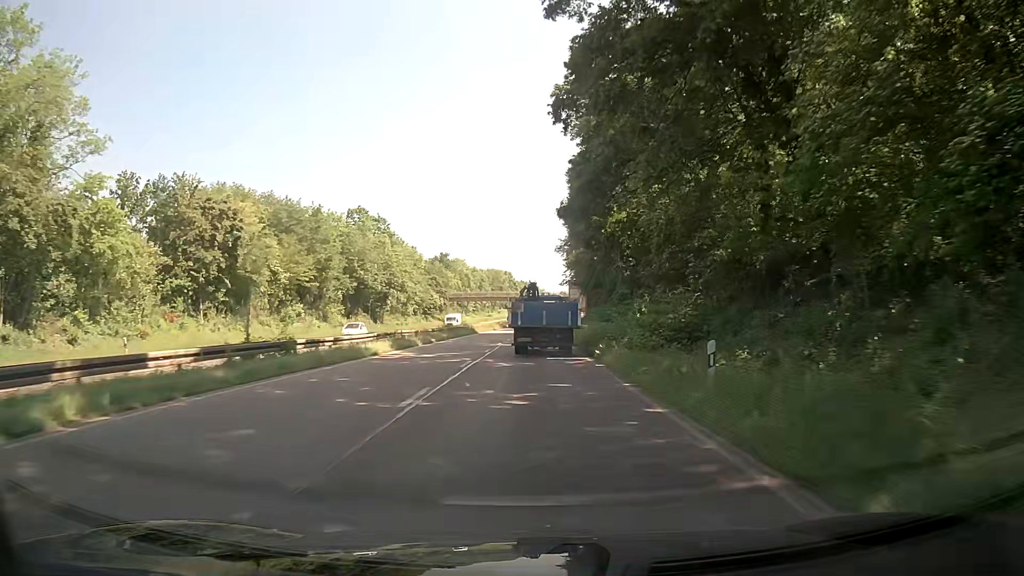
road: trunk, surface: asphalt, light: Day
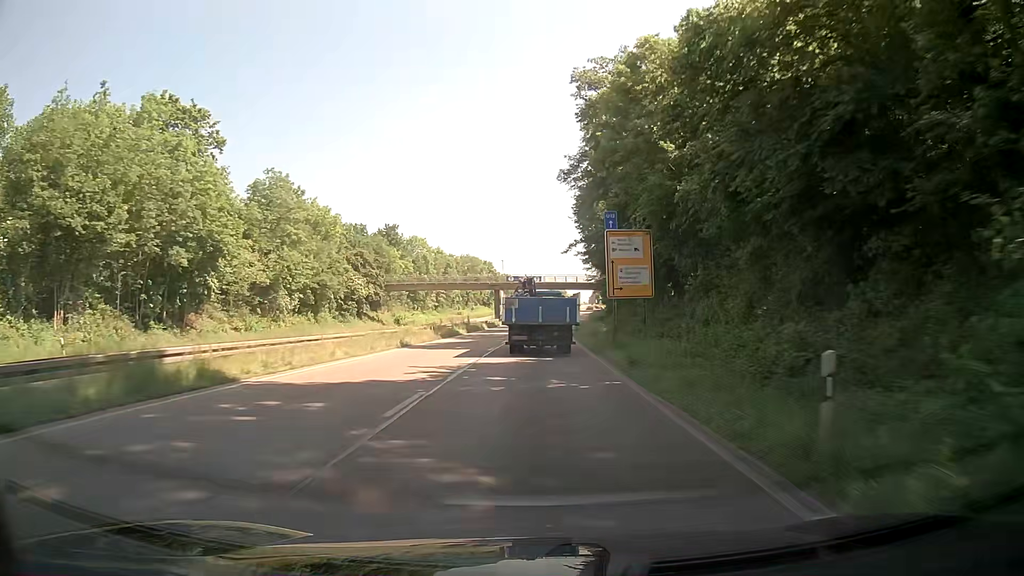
(+0.5, +55.1) m; +1°
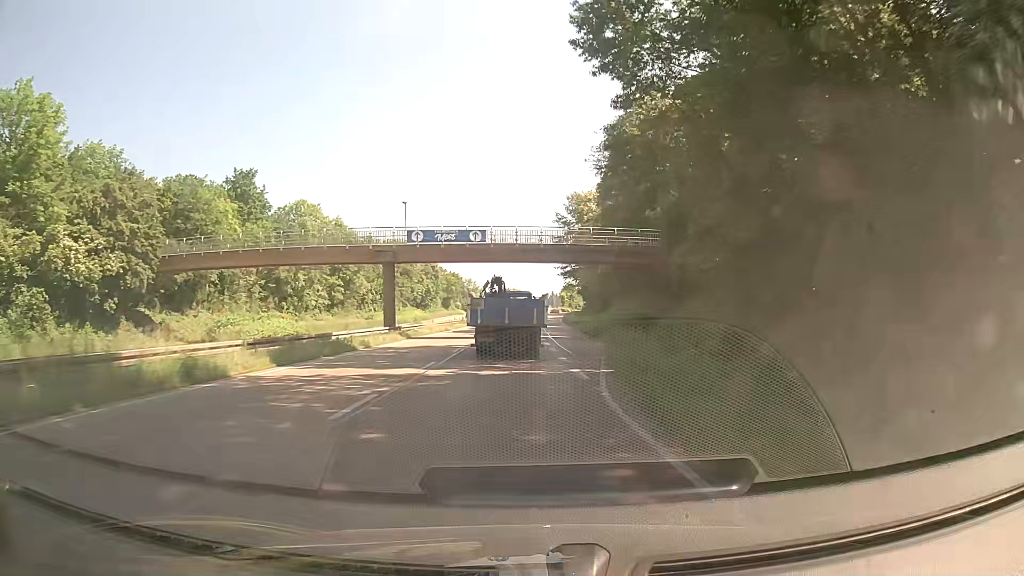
(+1.4, +53.7) m; +4°
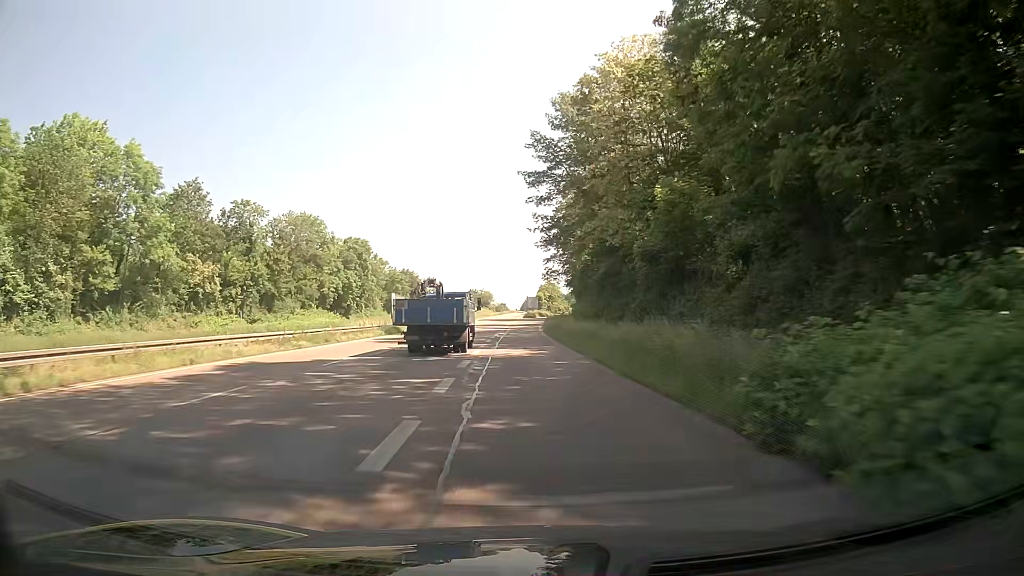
(+1.8, +52.5) m; +2°
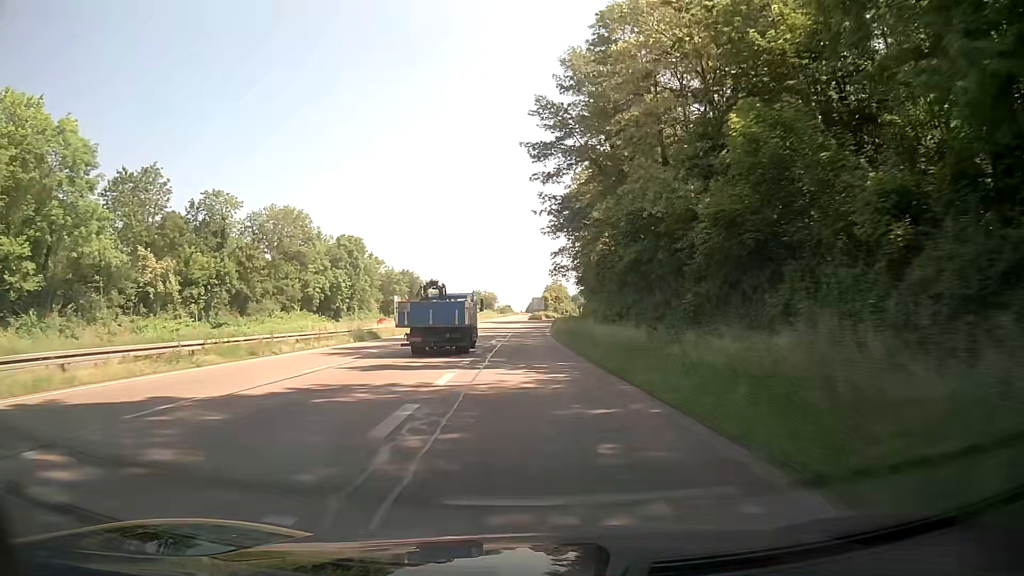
(-0.1, +10.6) m; -1°
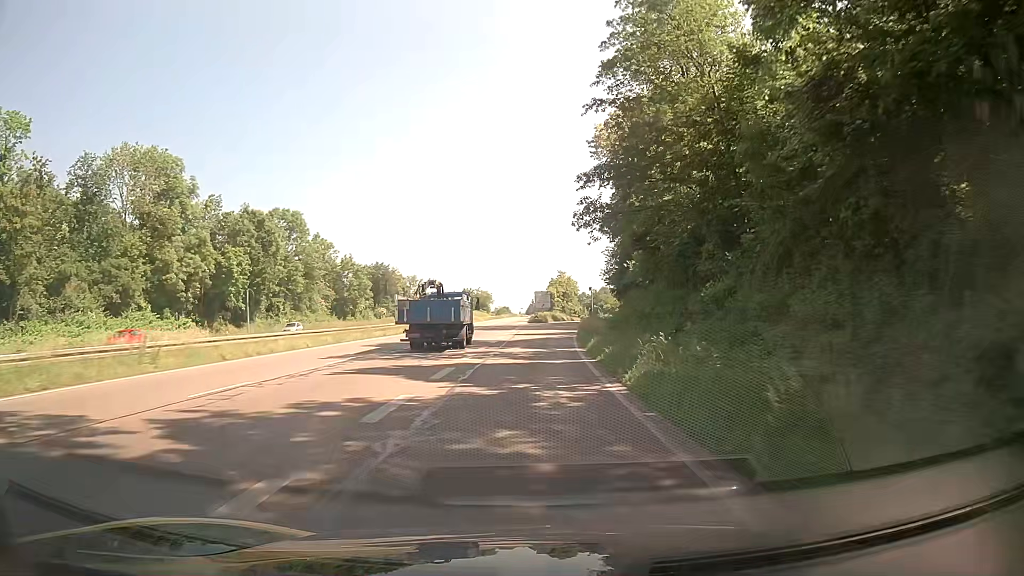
(-0.1, +42.3) m; +1°
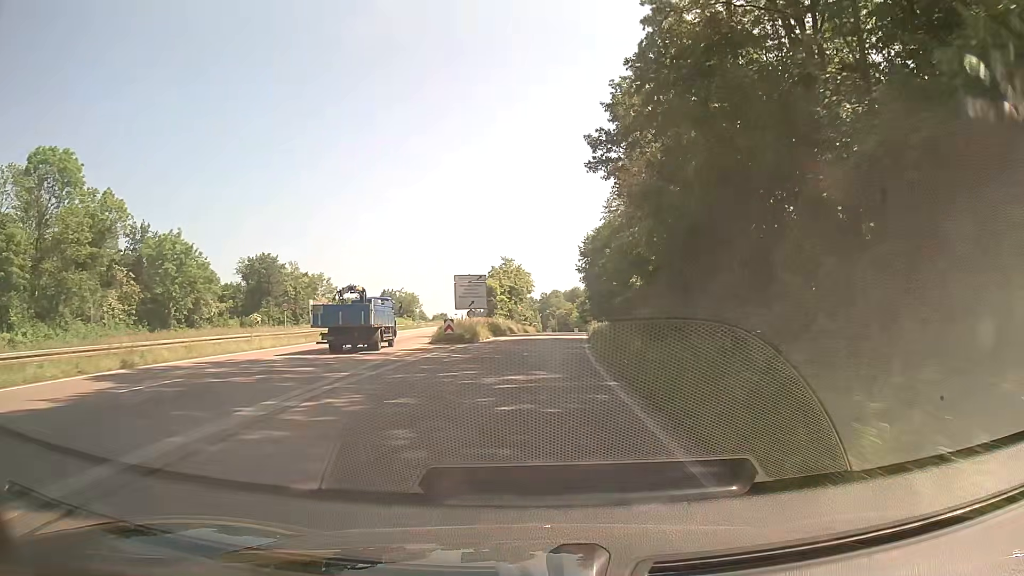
(+1.6, +52.2) m; +4°
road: trunk_link
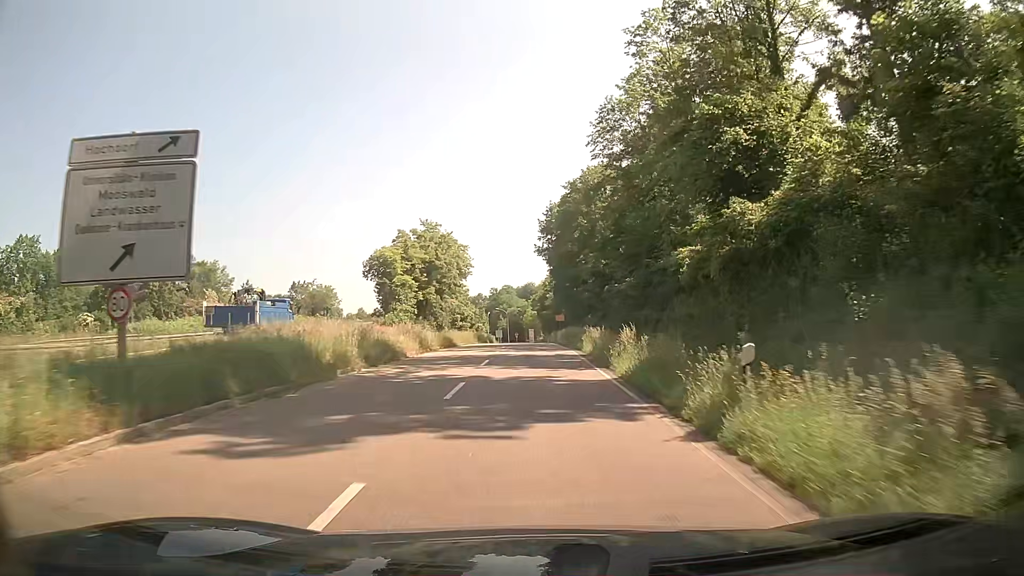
(+1.3, +40.6) m; +4°
(0, +10) (0, +20) (0, +30) (0, +40) (0, +50) (0, +60) (0, +70) (0, +80) (0, +90) (0, +100) m
